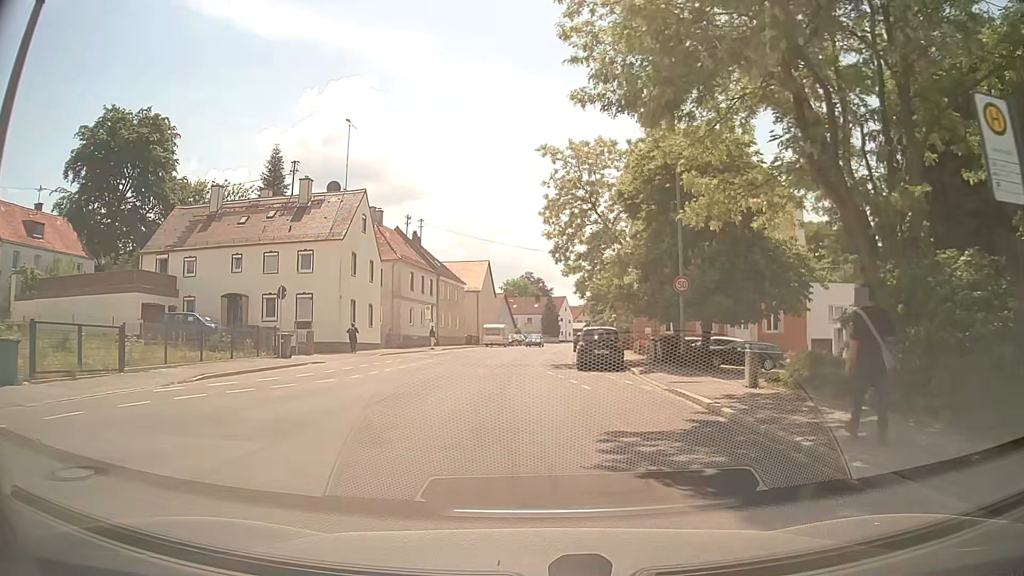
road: tertiary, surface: asphalt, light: Day
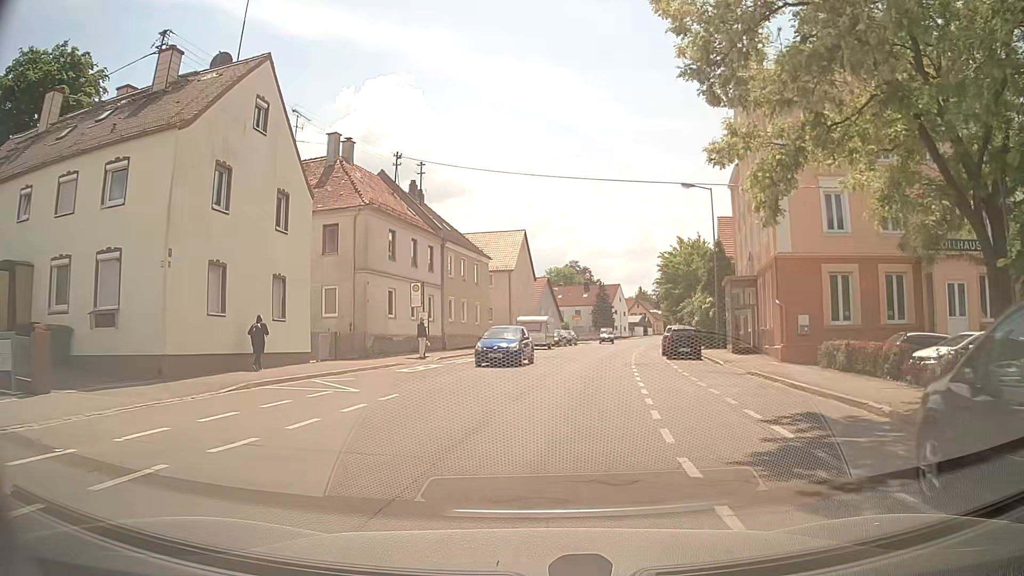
(-0.8, +22.4) m; -4°
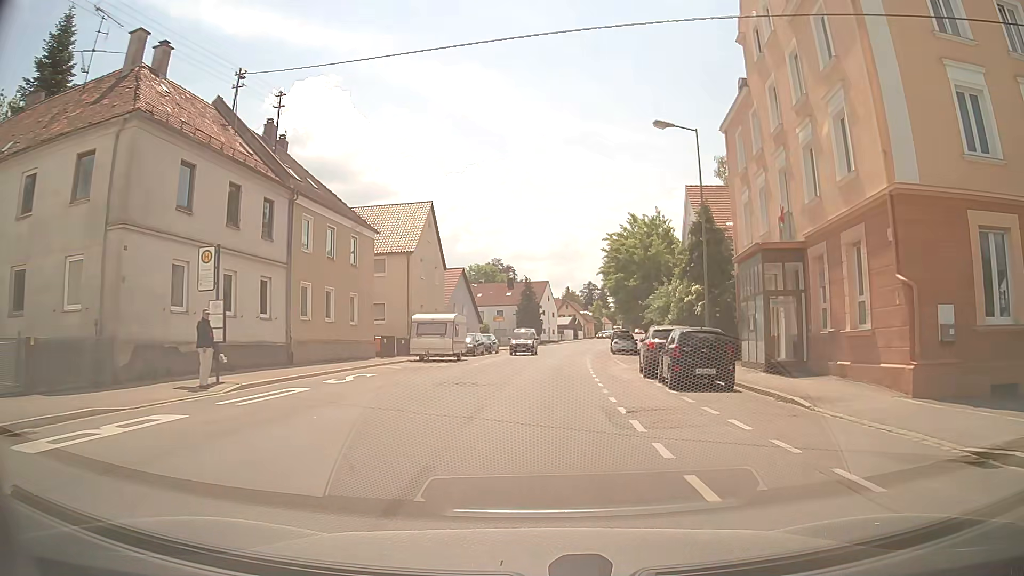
(+0.8, +15.2) m; +7°
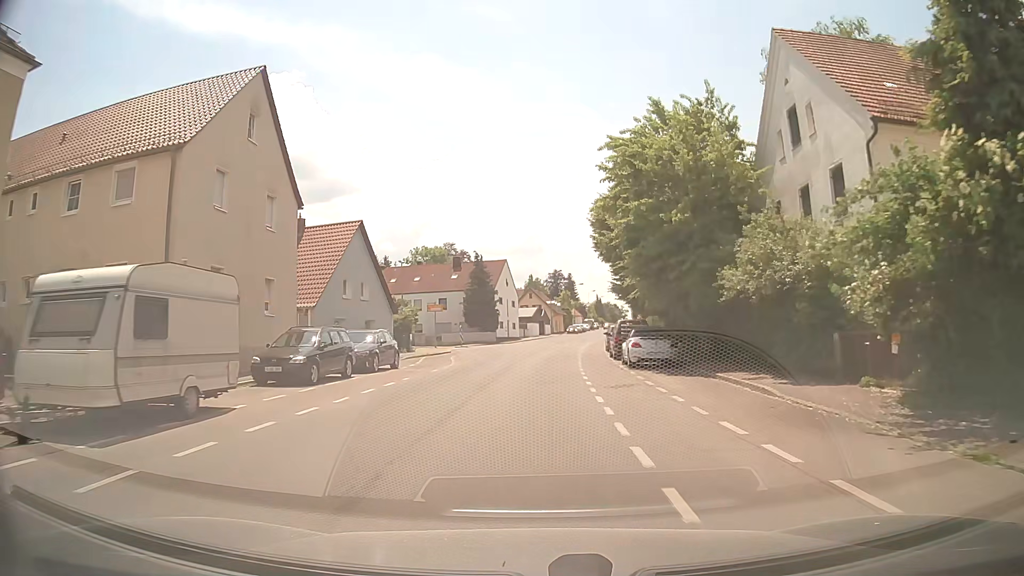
(+0.7, +25.1) m; +3°
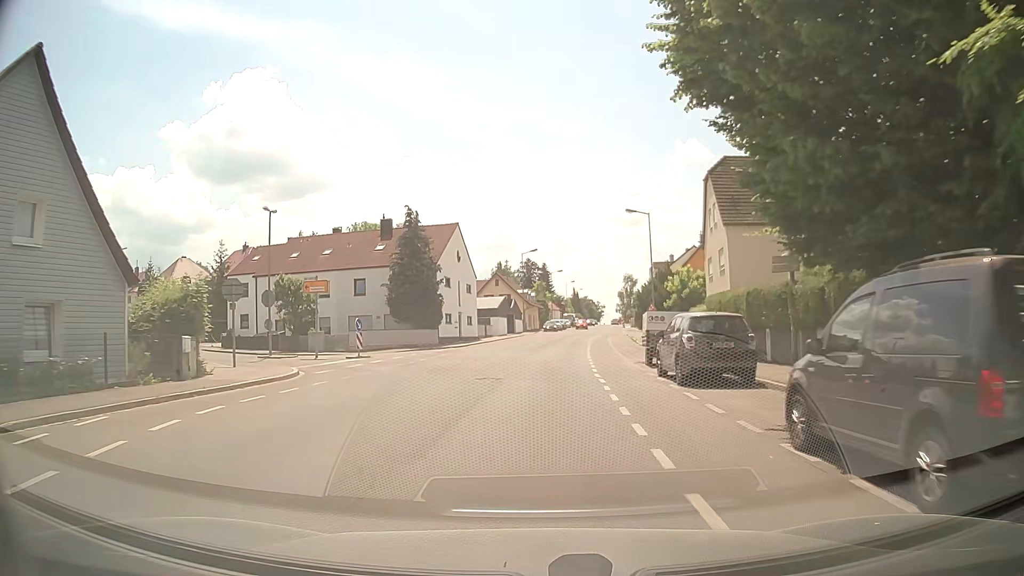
(+0.5, +26.3) m; +2°
(0, +10) (+1, +20) (+1, +30) (+2, +40) (+3, +50) (+4, +60) (+5, +70) (+7, +80) (+9, +89) (+10, +99) m
